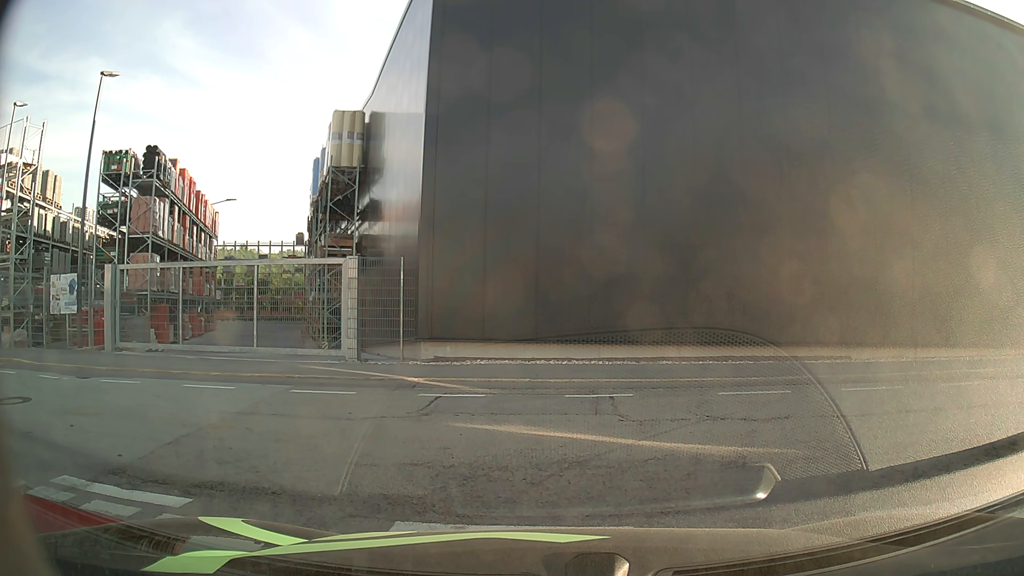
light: Day
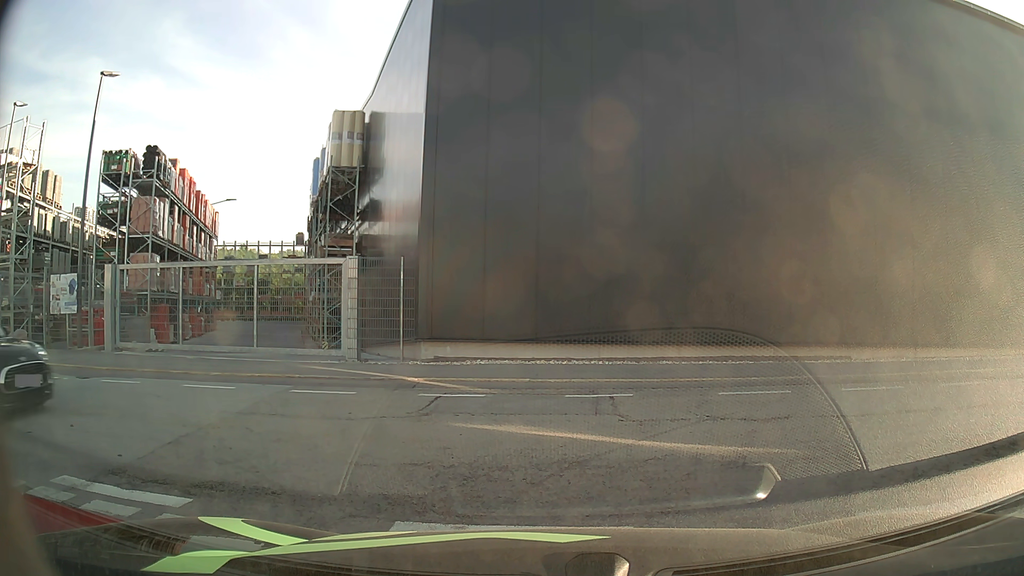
(0.0, 0.0) m; 0°
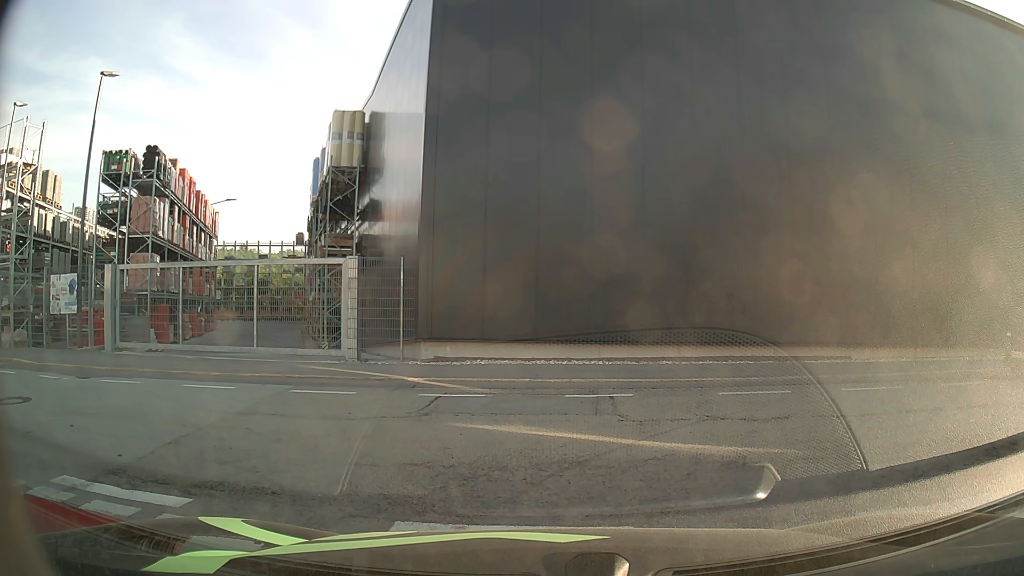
(0.0, 0.0) m; 0°
(+7, +5) (+17, +3) (+27, 0) (+36, -2) (+46, -3) (+56, -4) (+66, -4) (+76, -3) (+86, -2) (+96, -1) m
